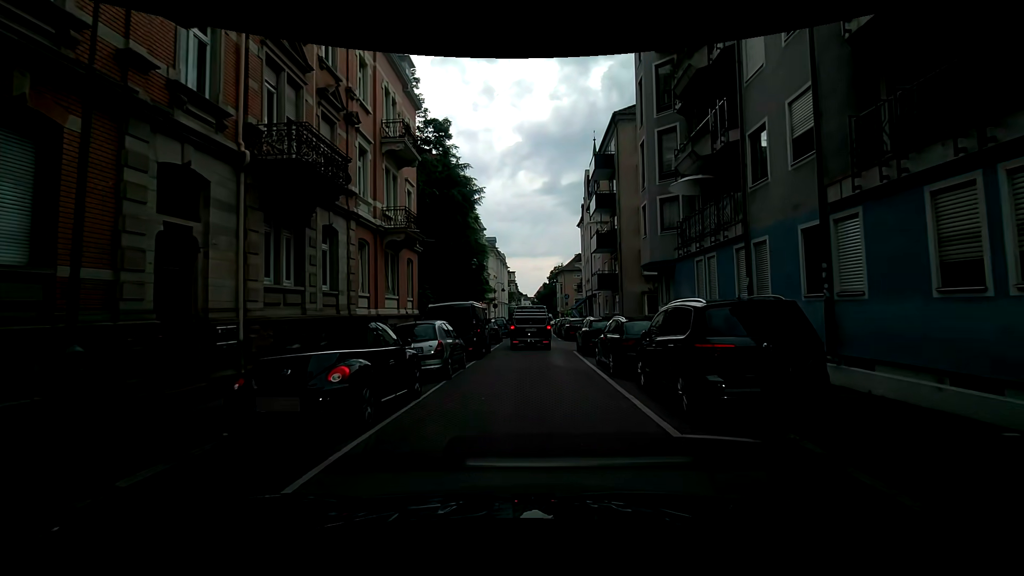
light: Day
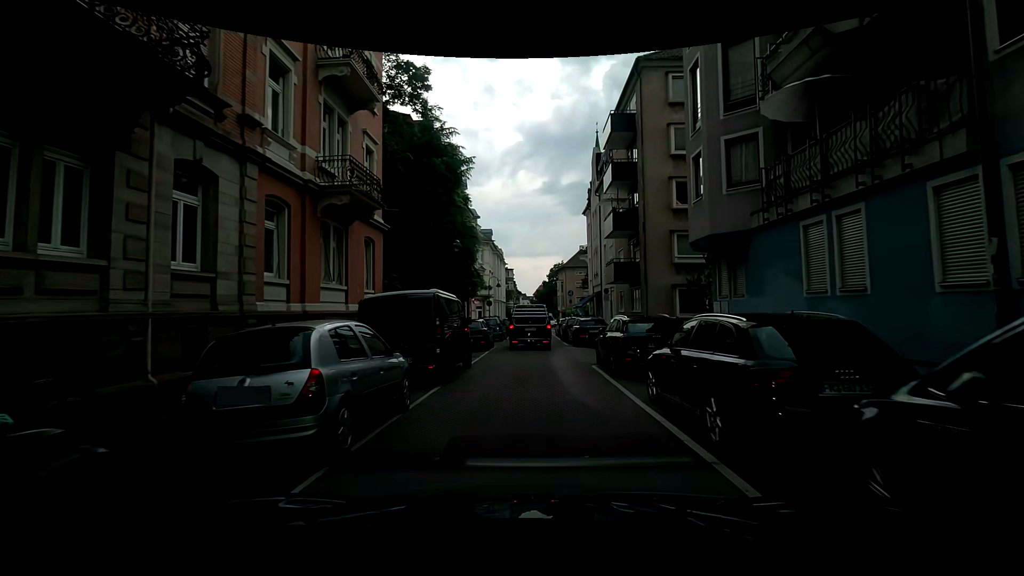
(+0.2, +6.7) m; +2°
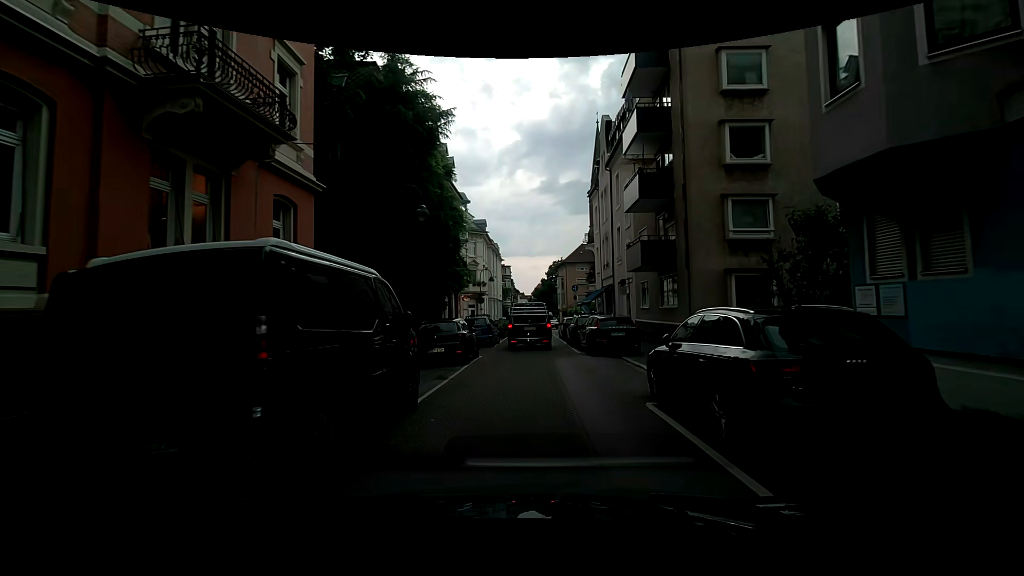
(+0.1, +6.9) m; +2°
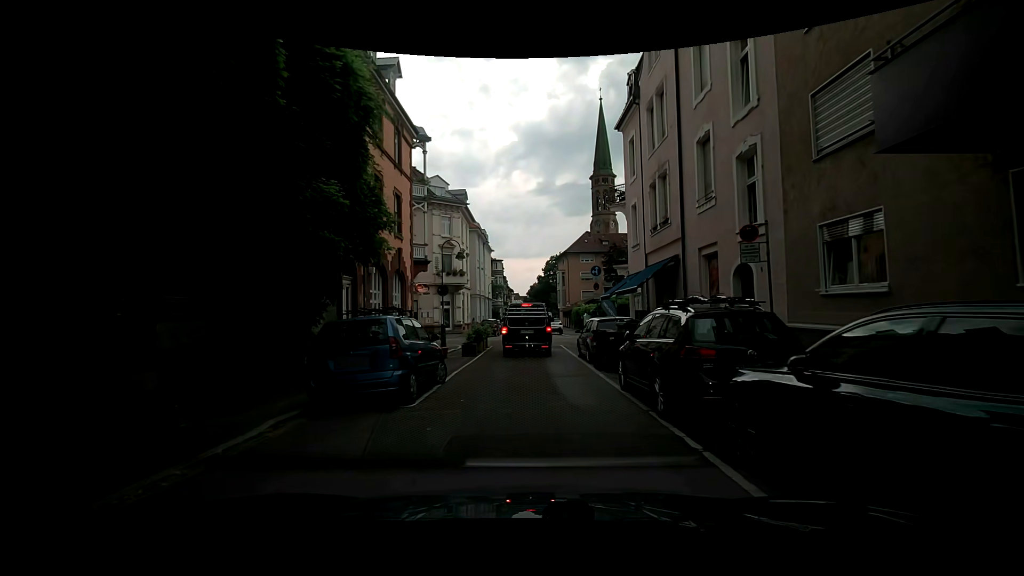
(-0.8, +16.4) m; -1°
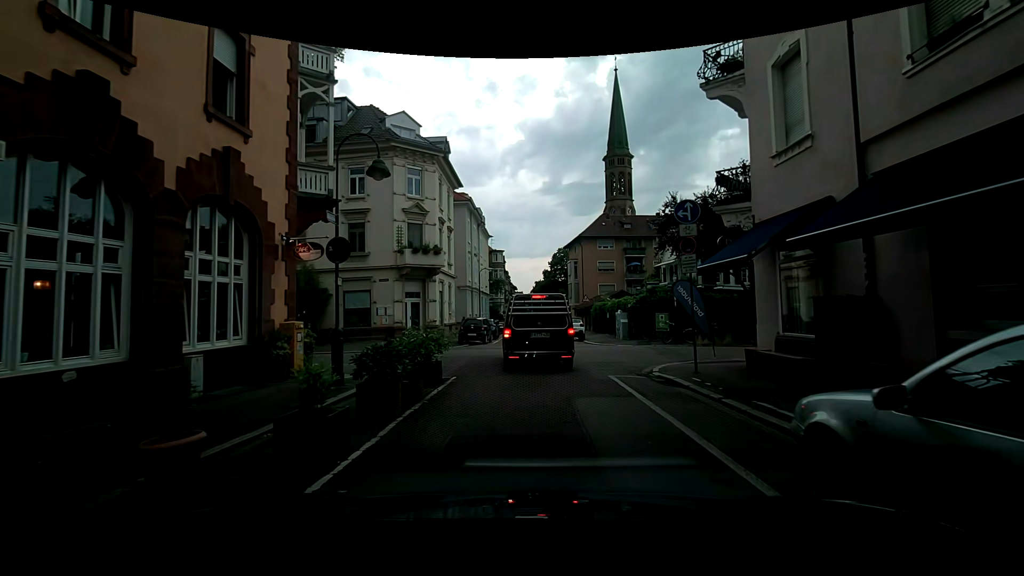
(-0.1, +14.6) m; 0°
